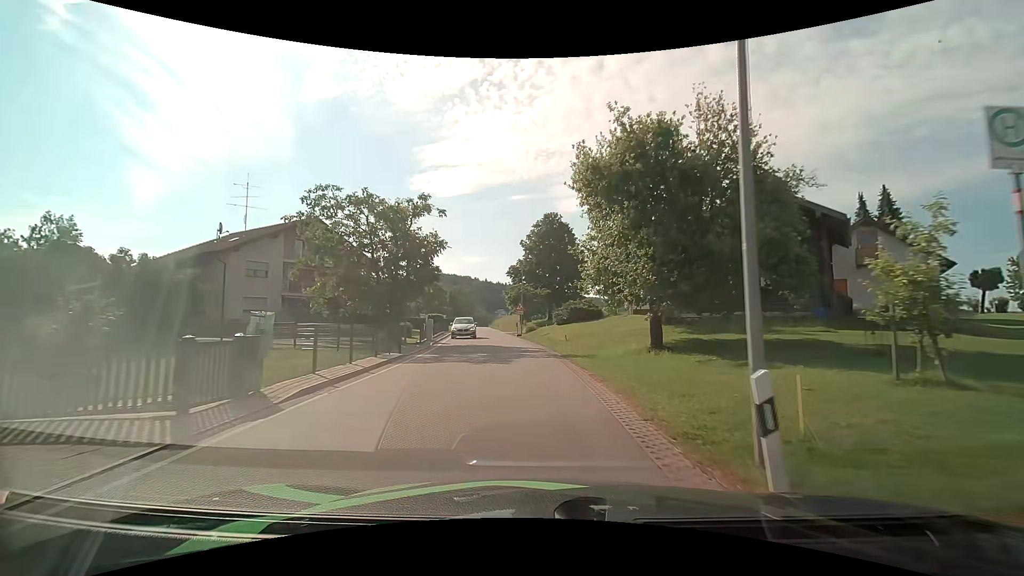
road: tertiary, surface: asphalt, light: Day
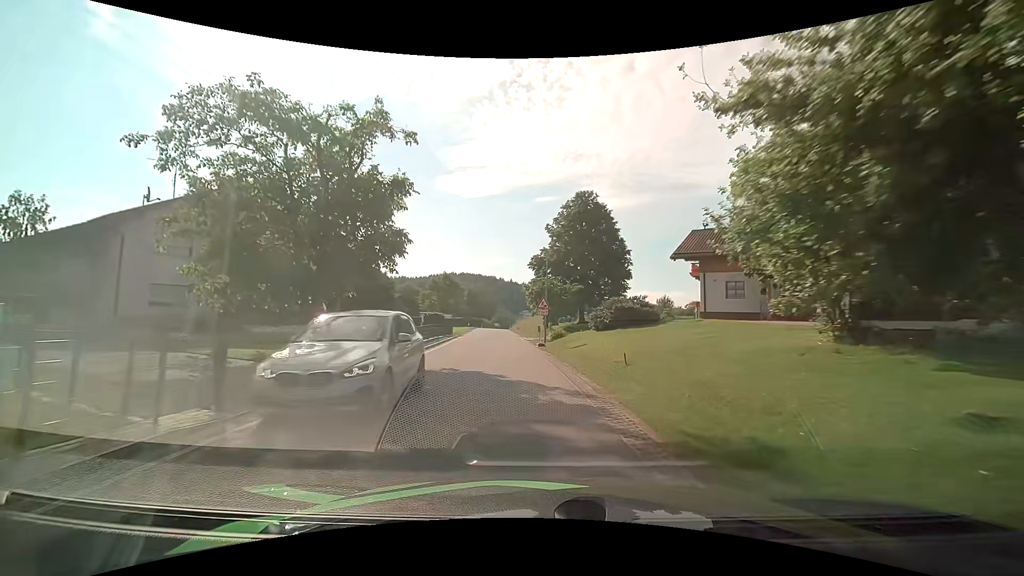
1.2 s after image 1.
(-0.1, +12.7) m; -3°
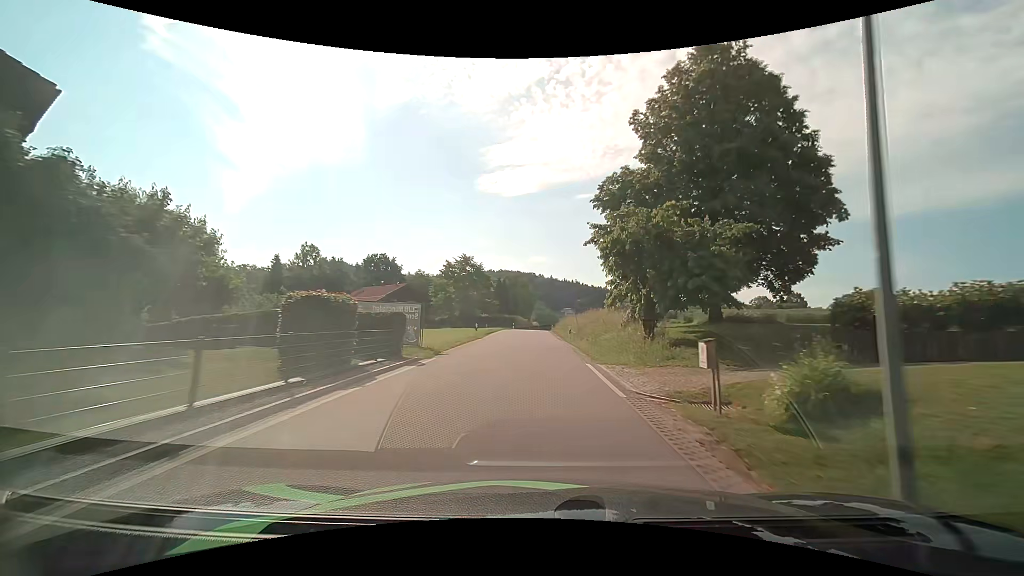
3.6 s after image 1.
(-1.6, +29.1) m; -4°
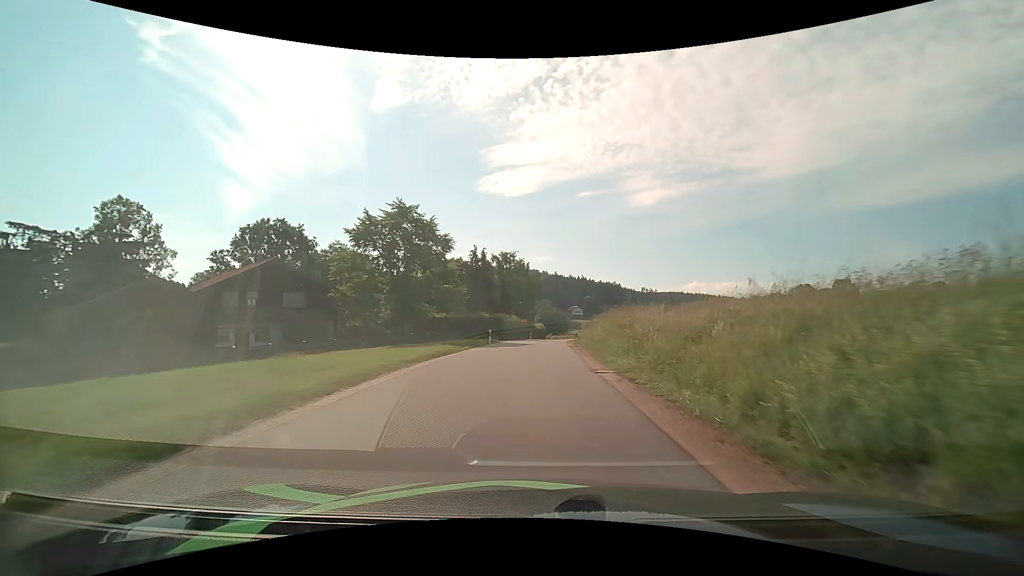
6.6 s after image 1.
(-0.2, +41.7) m; -1°
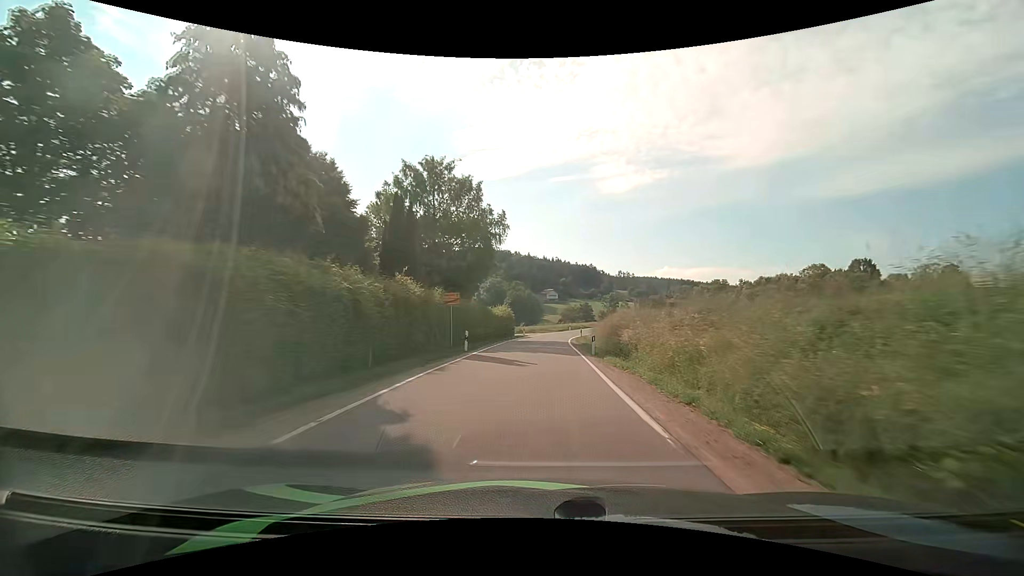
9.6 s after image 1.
(+0.8, +43.4) m; +3°
(0, +10) (0, +20) (+1, +30) (+1, +40) (+2, +50) (+4, +60) (+7, +69) (+10, +79) (+14, +88) (+20, +96) m
